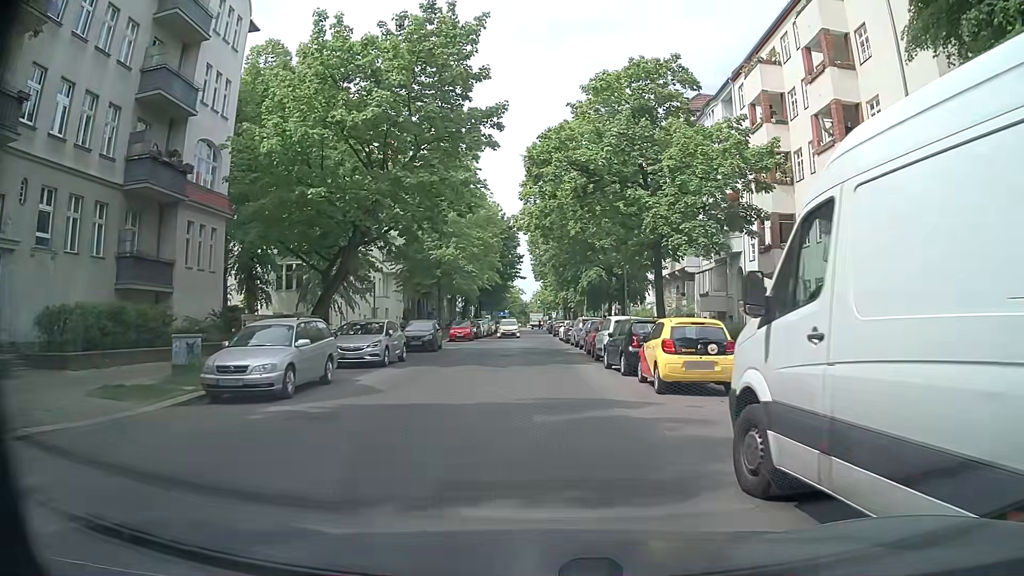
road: residential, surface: asphalt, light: Day
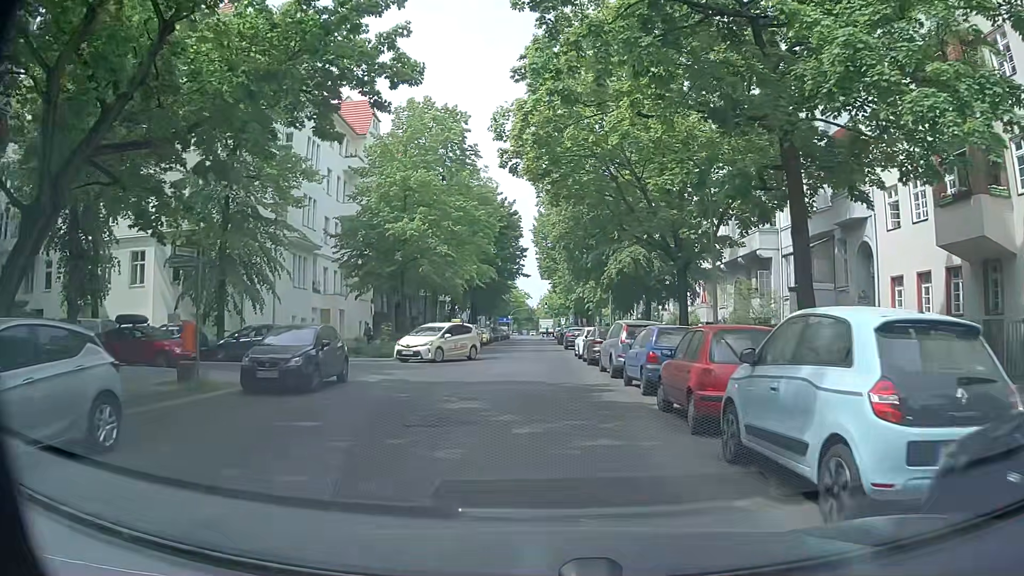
(-0.2, +17.1) m; -2°
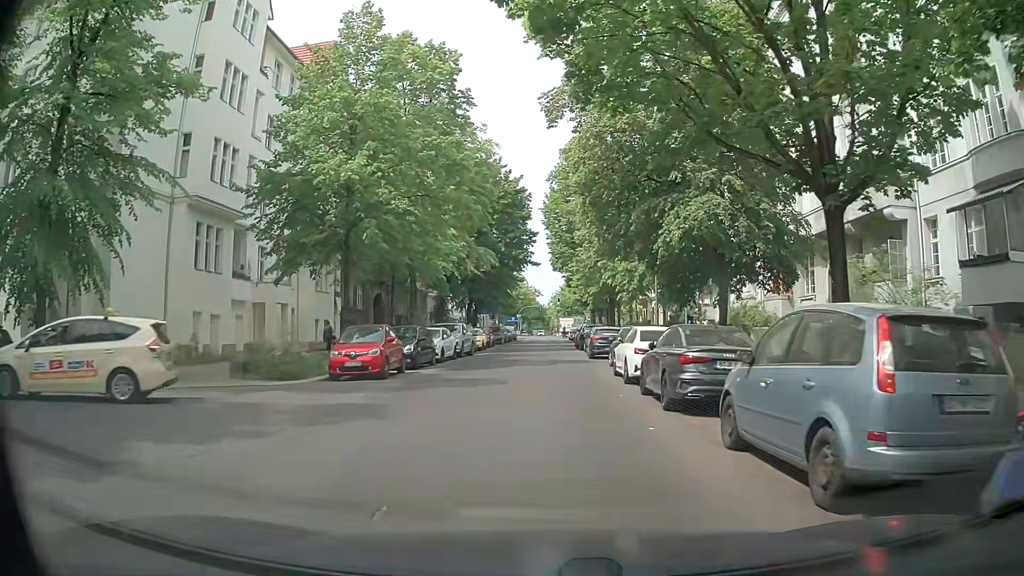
(-0.1, +13.8) m; 0°
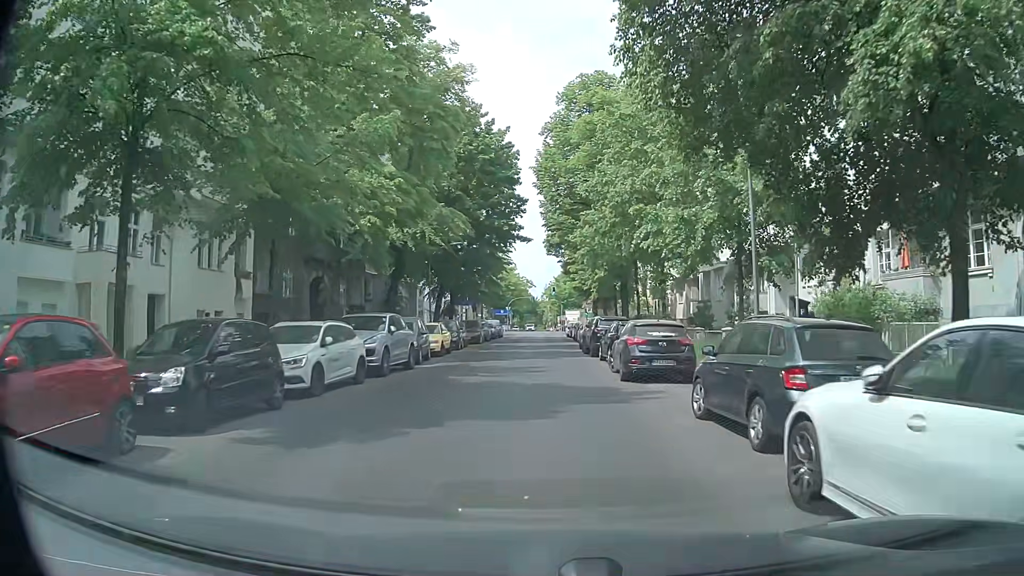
(-0.2, +14.9) m; 0°
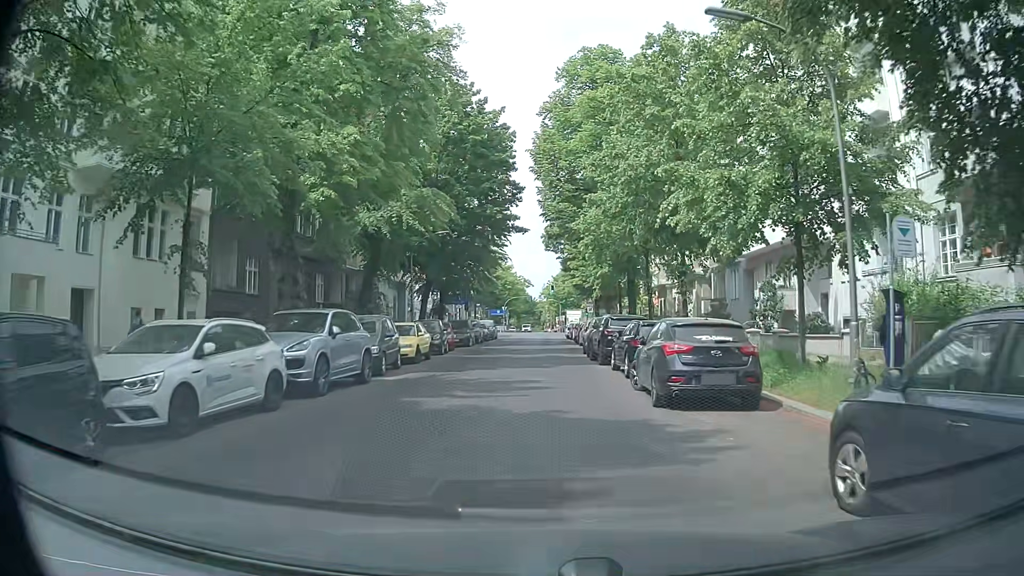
(0.0, +5.1) m; -1°
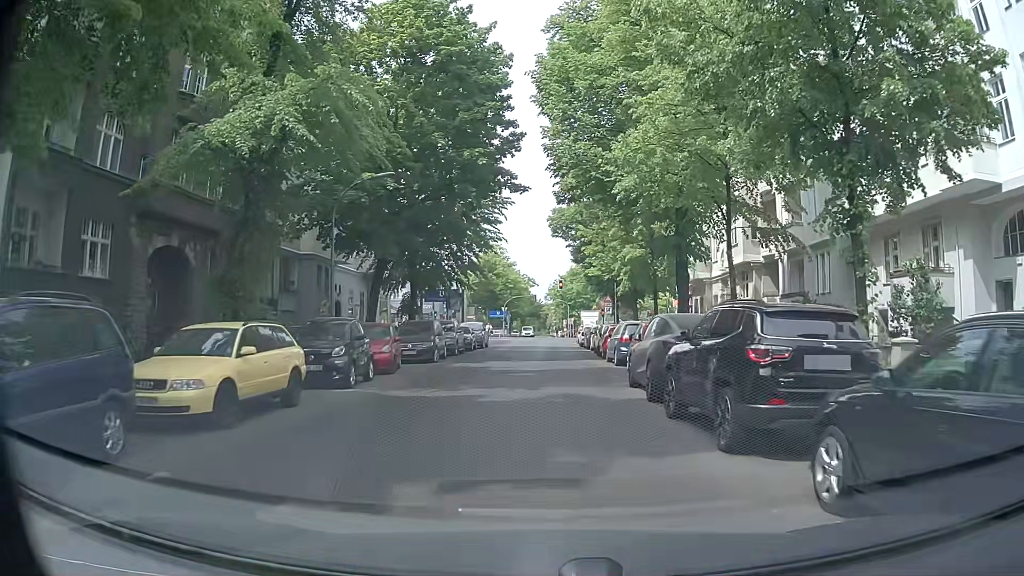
(+0.1, +14.6) m; +1°
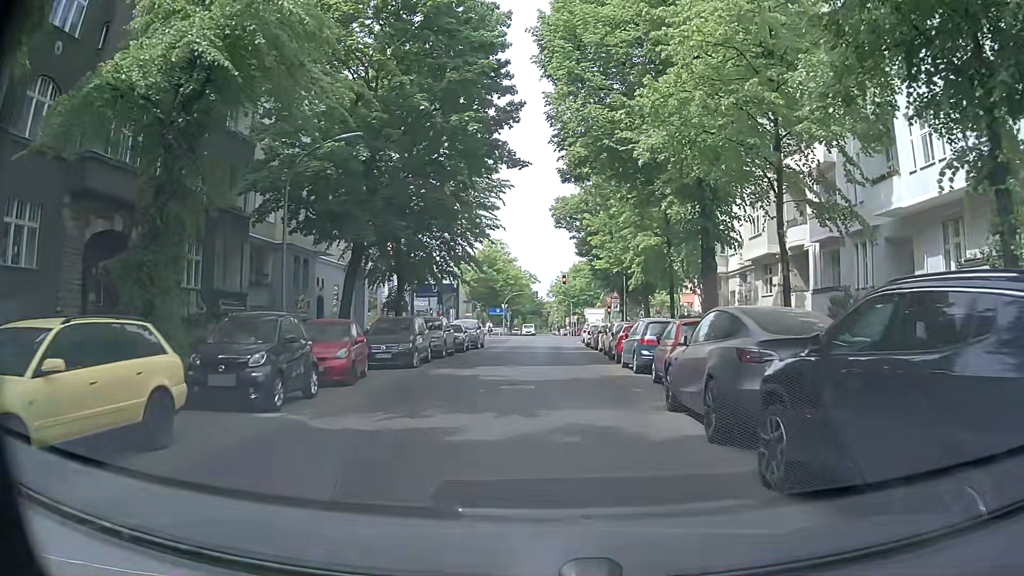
(0.0, +4.4) m; +2°
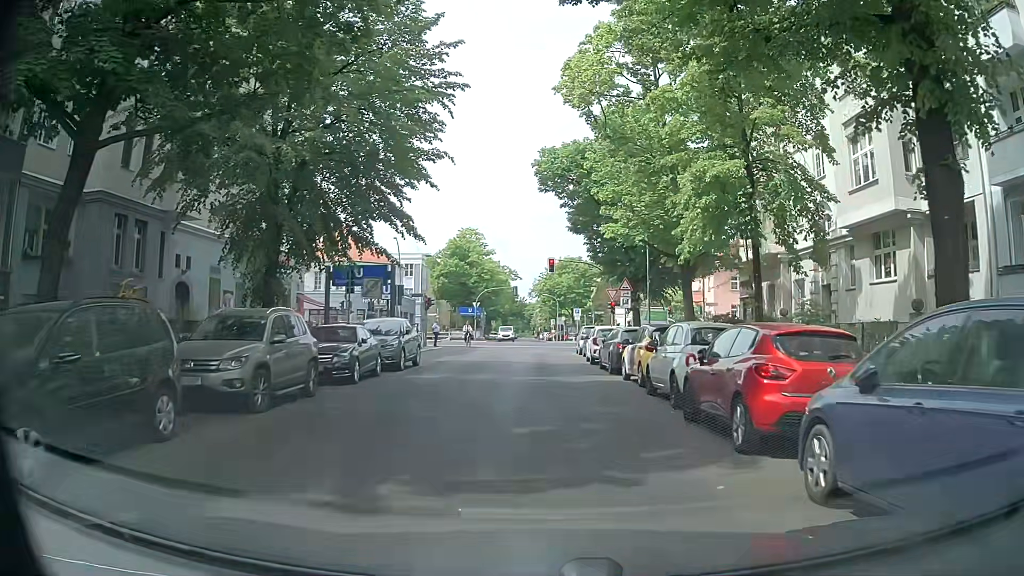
(-0.5, +16.5) m; -1°
